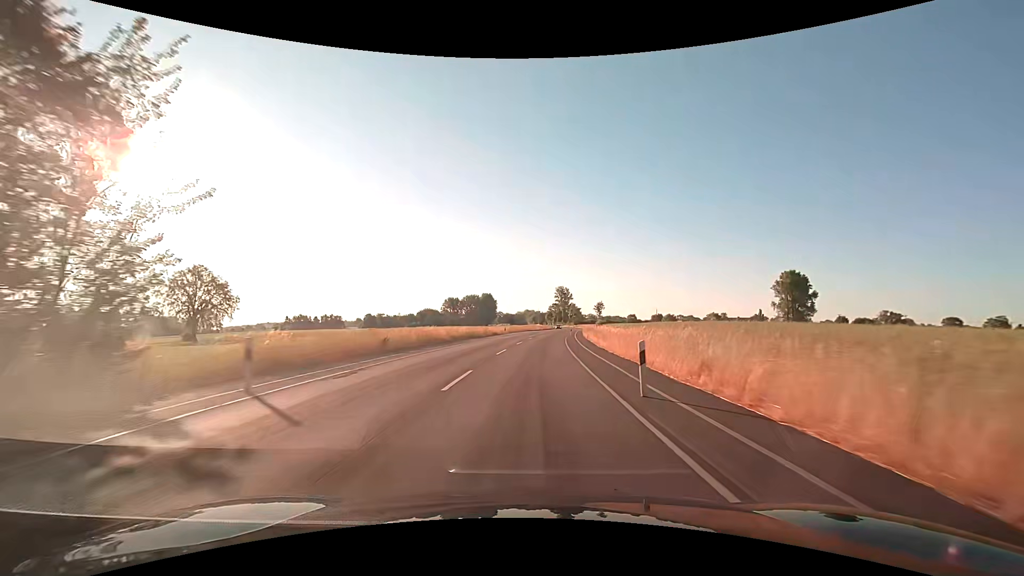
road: secondary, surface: asphalt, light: Day
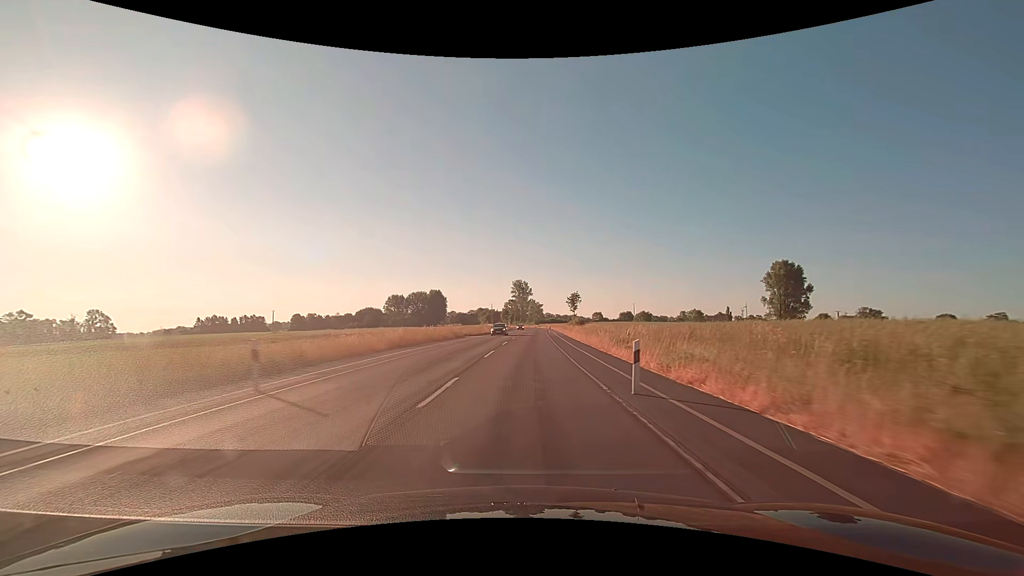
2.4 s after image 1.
(+2.4, +50.1) m; +5°
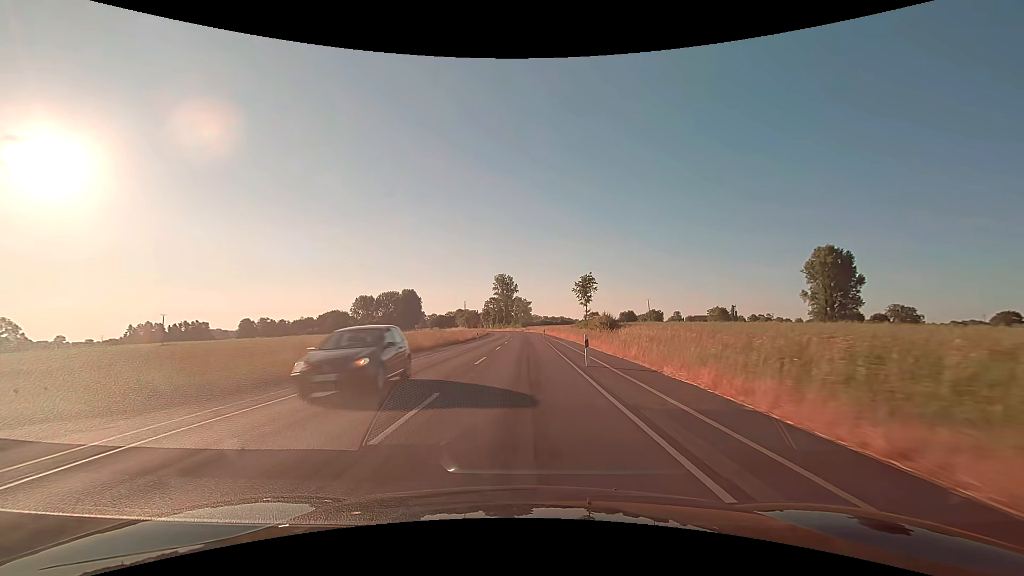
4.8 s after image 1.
(+0.9, +50.1) m; +2°
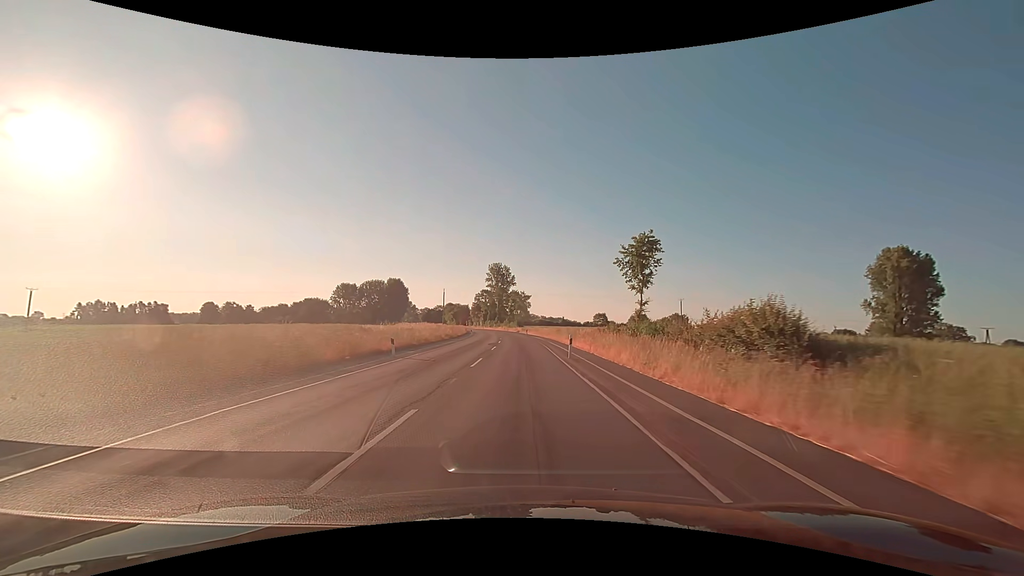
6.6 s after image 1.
(+0.1, +37.6) m; 0°
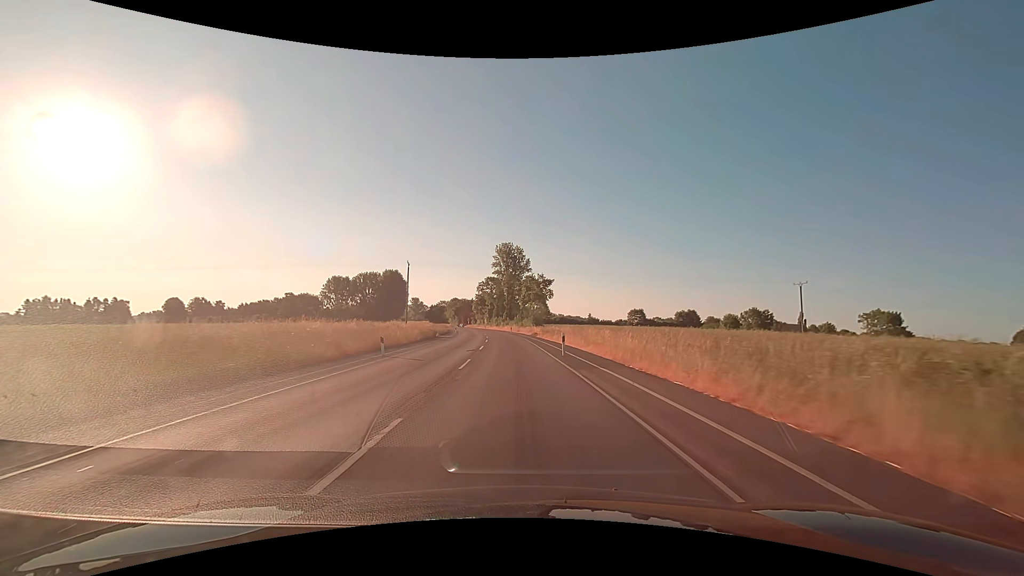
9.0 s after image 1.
(-0.4, +50.1) m; -2°
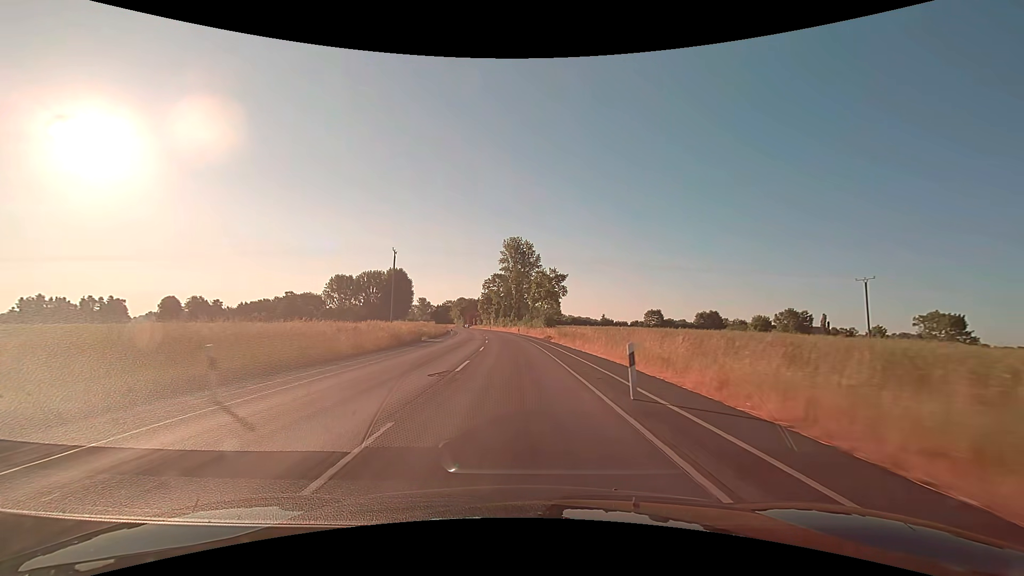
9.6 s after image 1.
(-0.1, +12.6) m; -1°
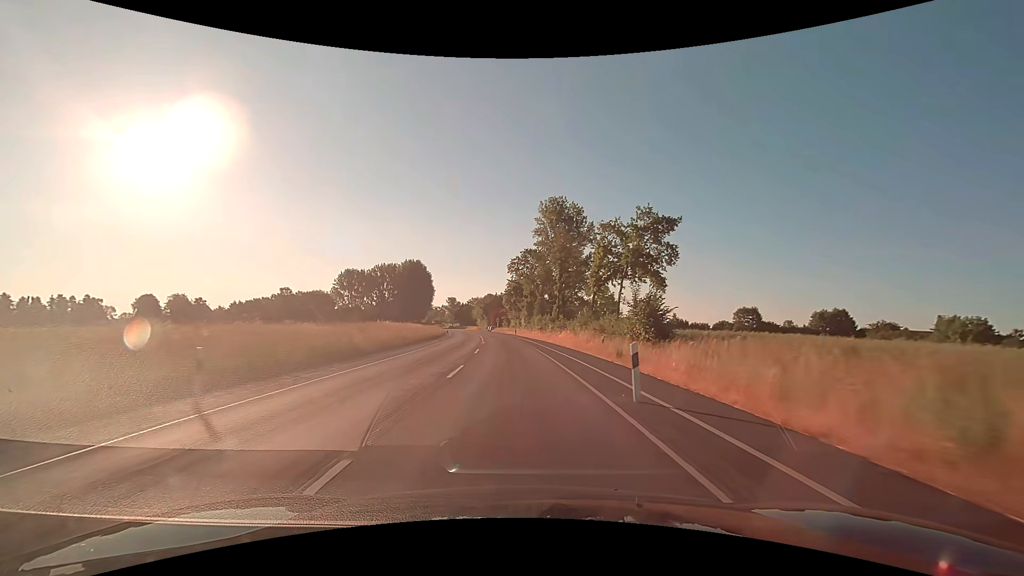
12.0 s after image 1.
(-1.9, +50.2) m; -4°
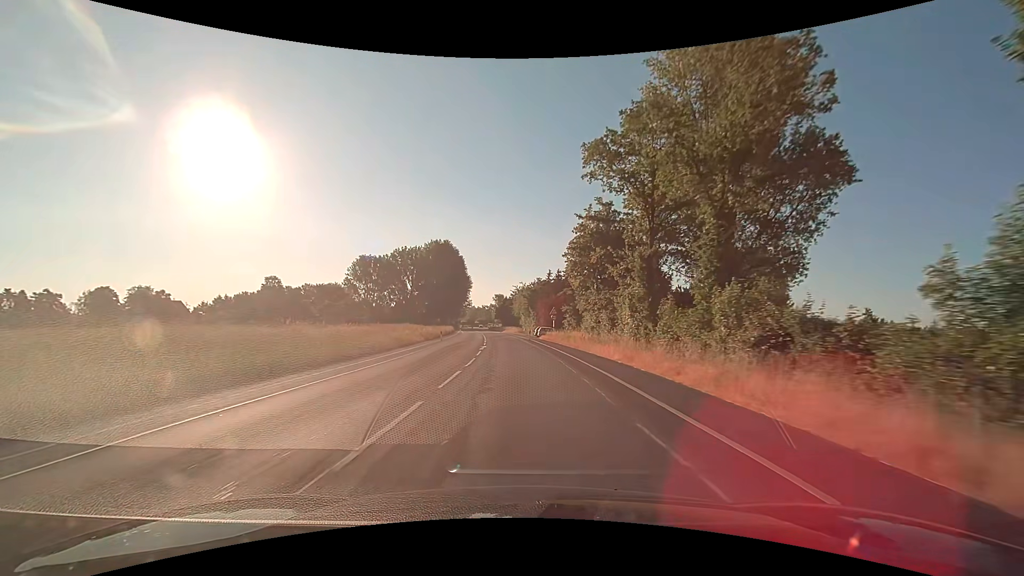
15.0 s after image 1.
(-3.3, +62.7) m; -6°
(0, +10) (0, +20) (-1, +30) (-1, +40) (-2, +50) (-3, +60) (-4, +70) (-5, +80) (-6, +90) (-7, +100) m
